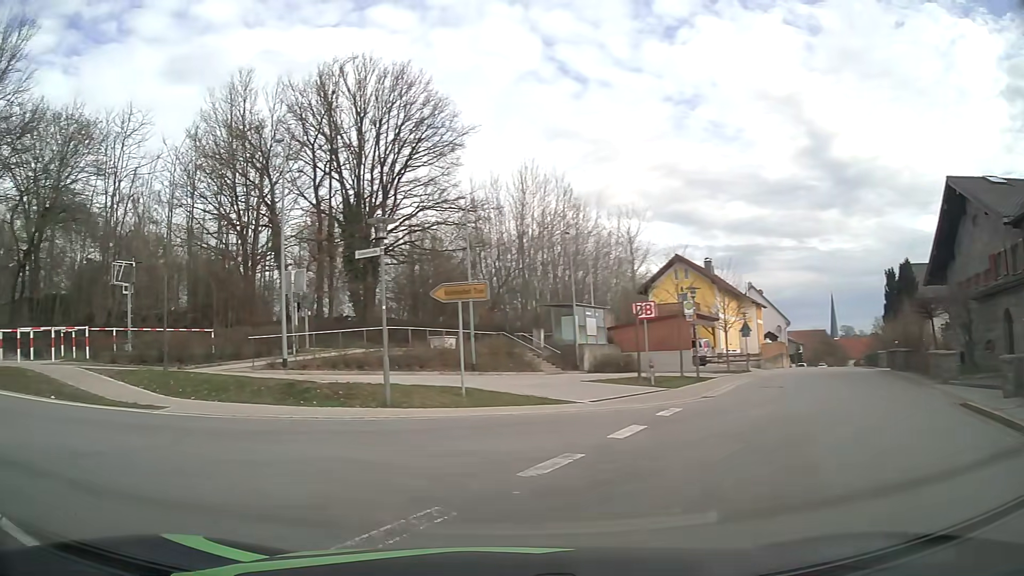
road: tertiary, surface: asphalt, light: Day
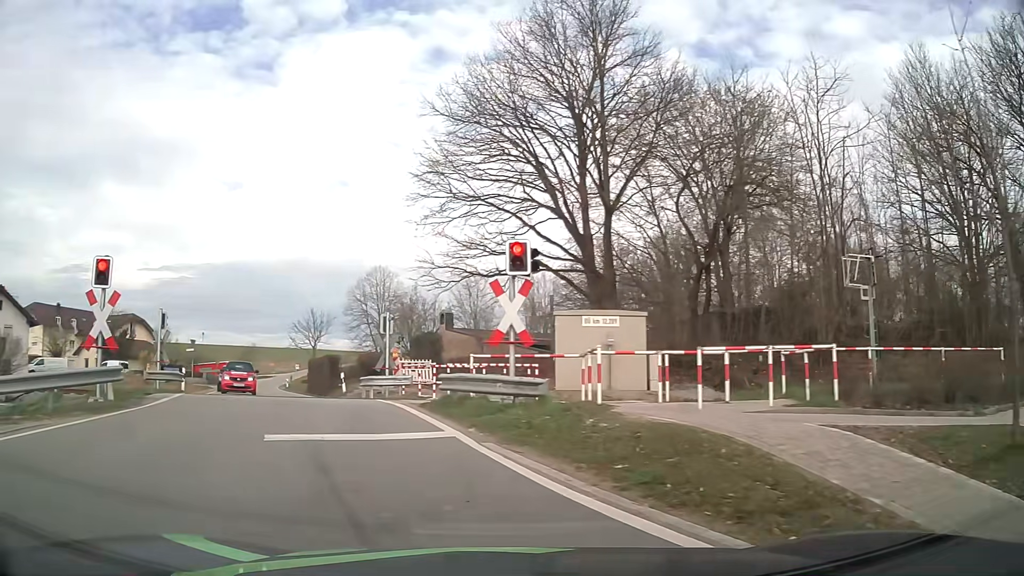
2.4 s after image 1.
(-4.6, +7.9) m; -60°
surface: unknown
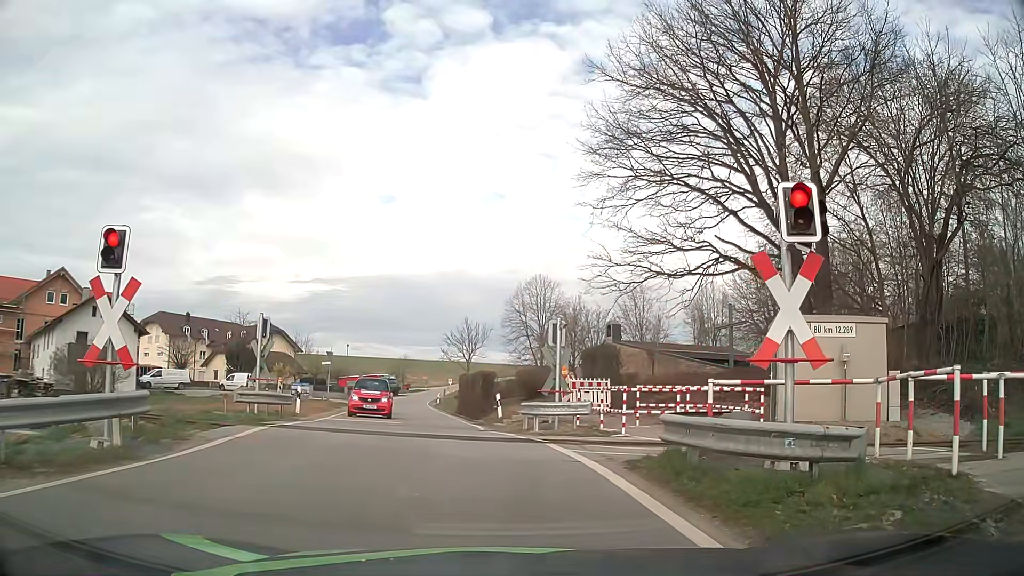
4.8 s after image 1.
(-0.7, +5.0) m; -12°
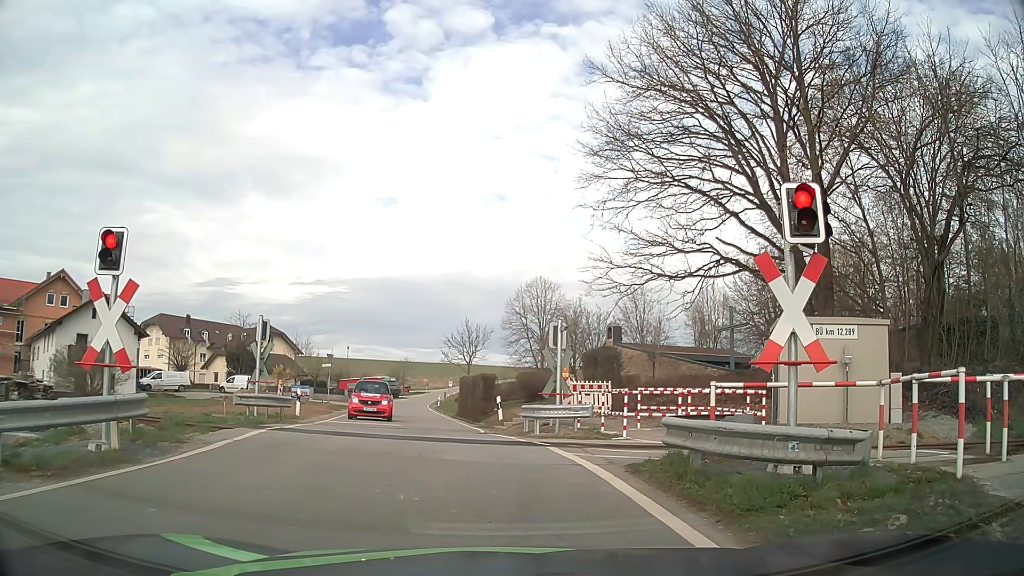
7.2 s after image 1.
(0.0, +0.2) m; 0°
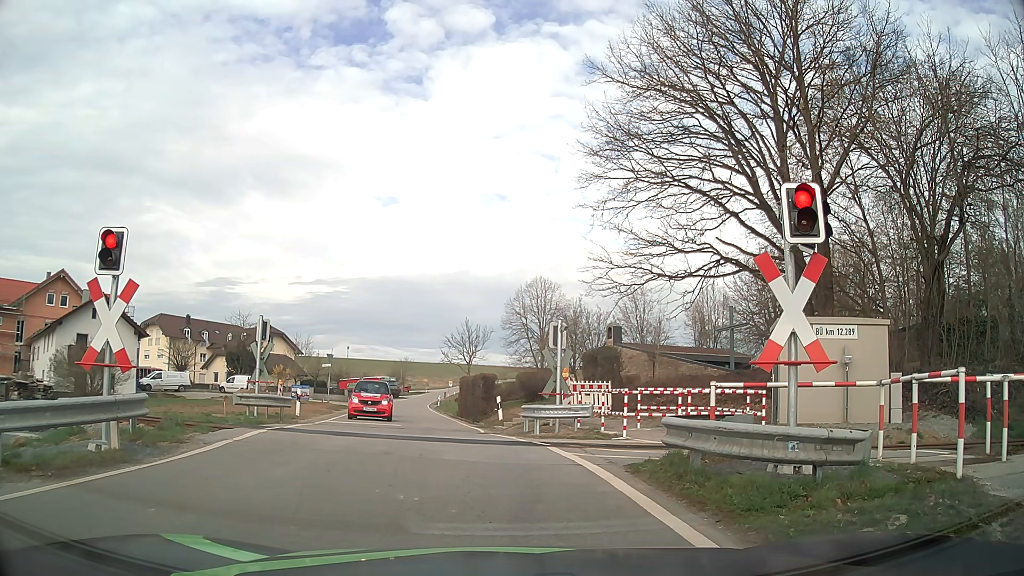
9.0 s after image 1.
(0.0, 0.0) m; 0°
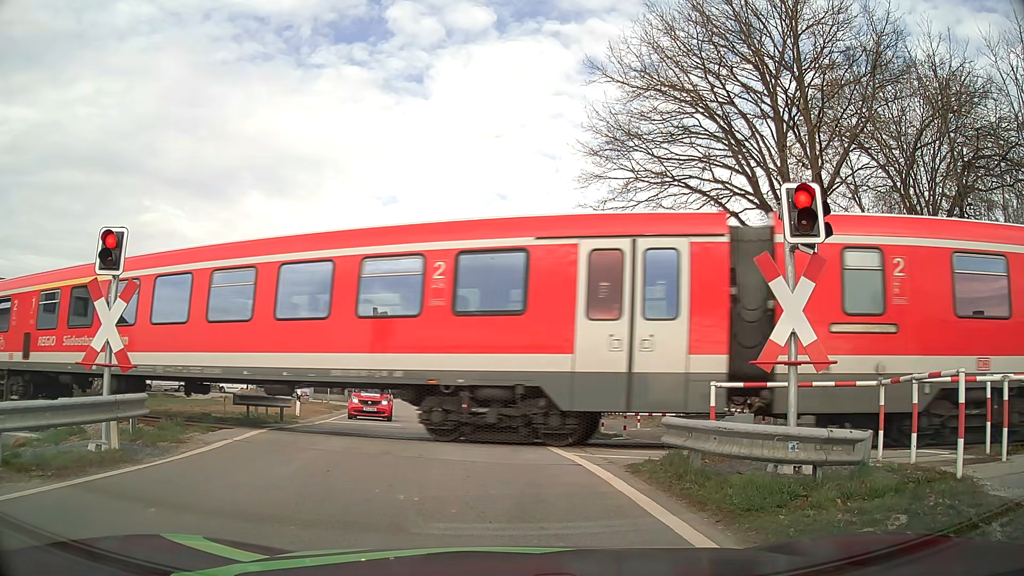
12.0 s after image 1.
(0.0, 0.0) m; 0°
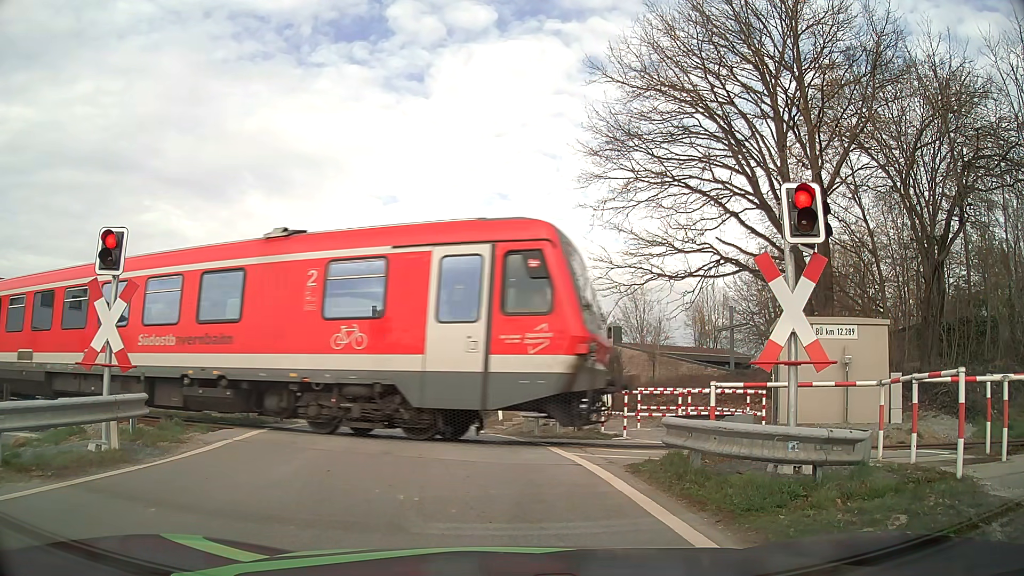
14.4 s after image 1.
(0.0, 0.0) m; 0°
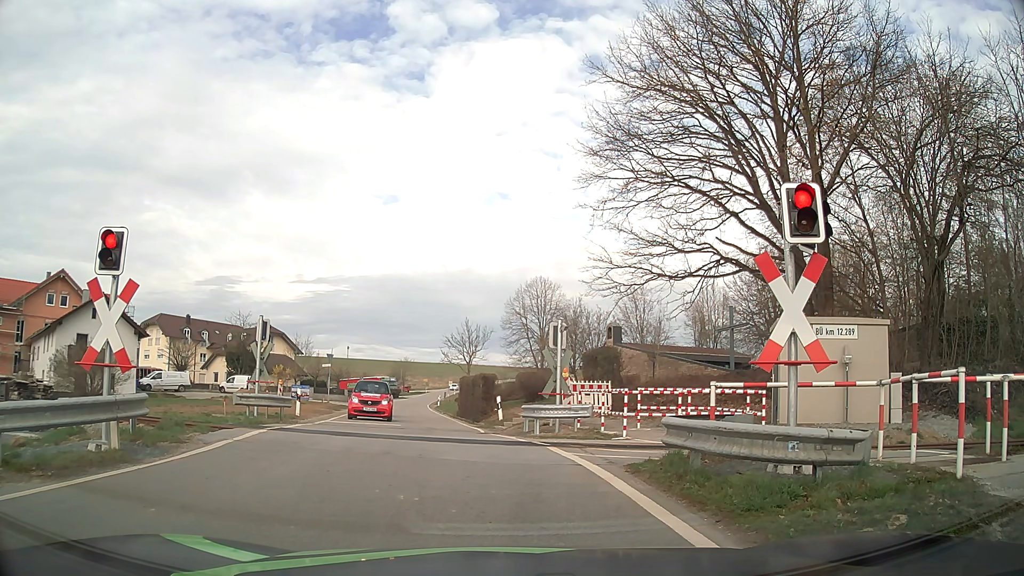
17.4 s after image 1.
(0.0, 0.0) m; 0°
(-1, +10) (-2, +20) (-4, +30) (-5, +40) (-7, +49) (-8, +59) (-10, +69) (-11, +79) (-12, +89) (-13, +99) m
